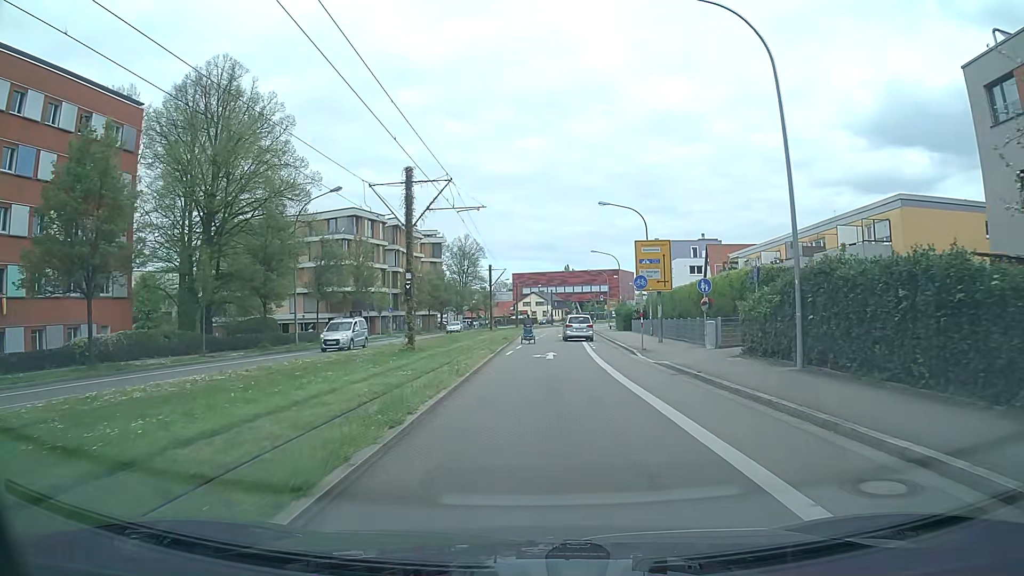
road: secondary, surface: asphalt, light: Day
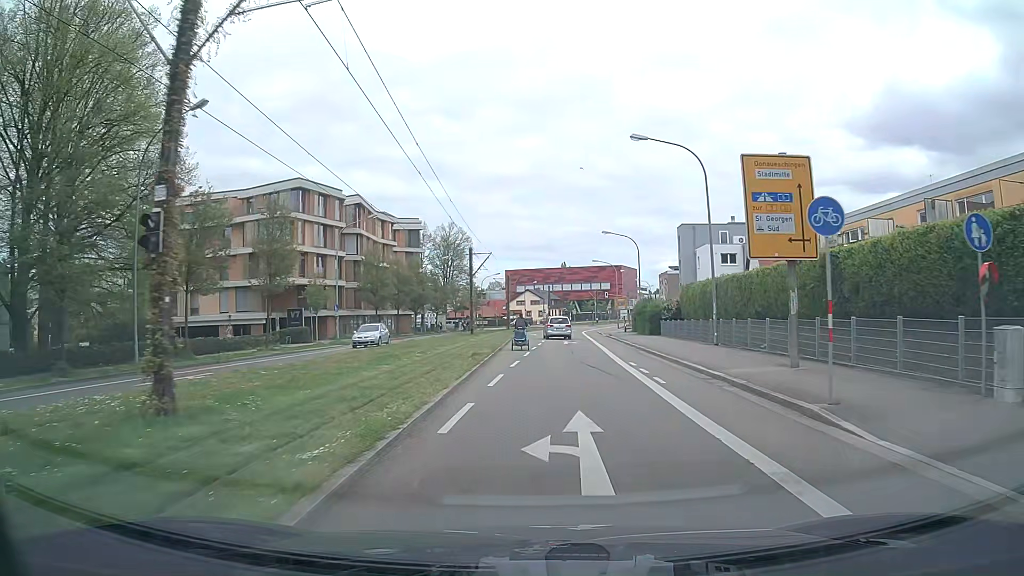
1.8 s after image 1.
(-0.1, +18.3) m; 0°
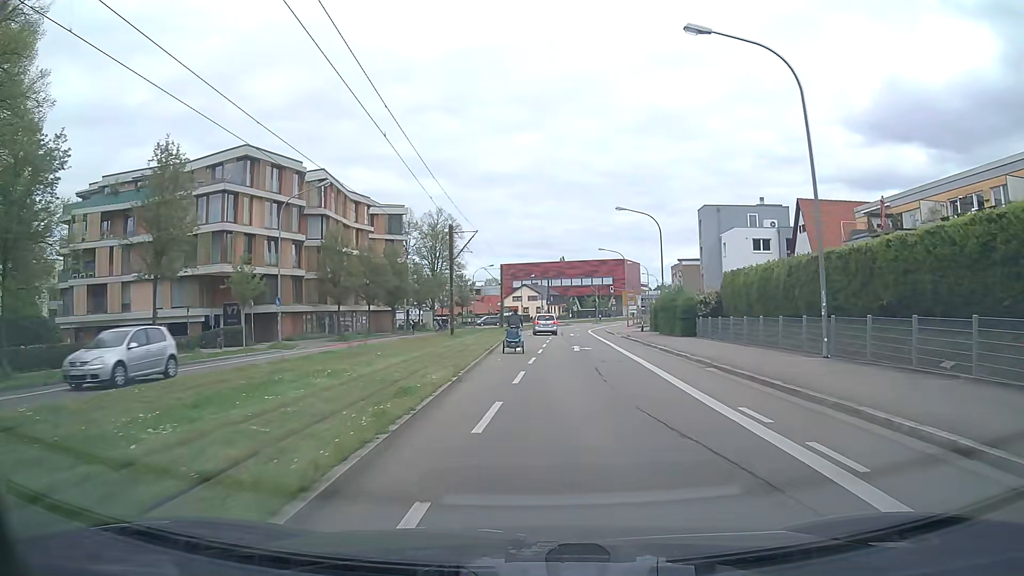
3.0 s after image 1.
(+0.1, +12.0) m; +1°
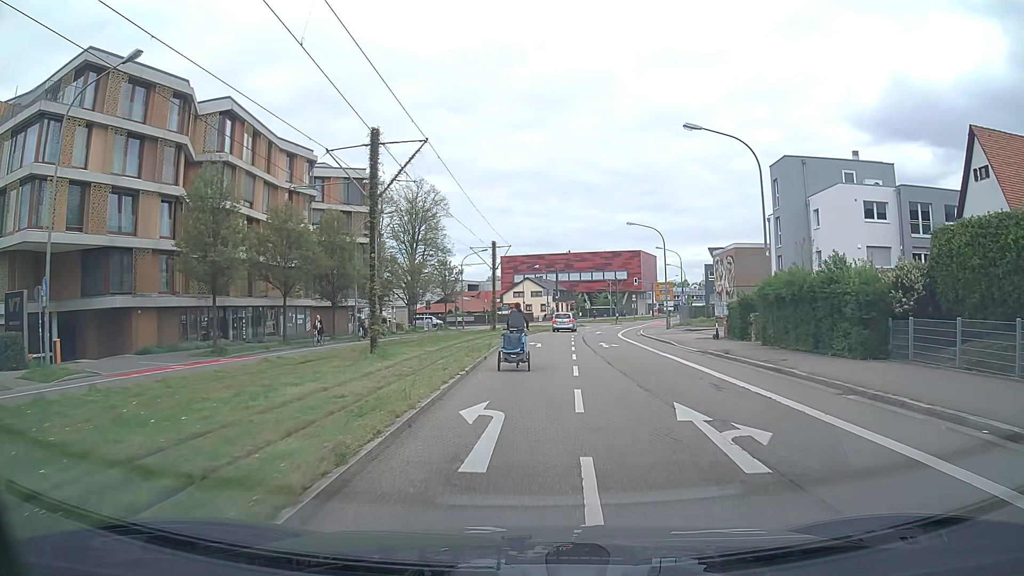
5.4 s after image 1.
(-0.1, +22.2) m; 0°
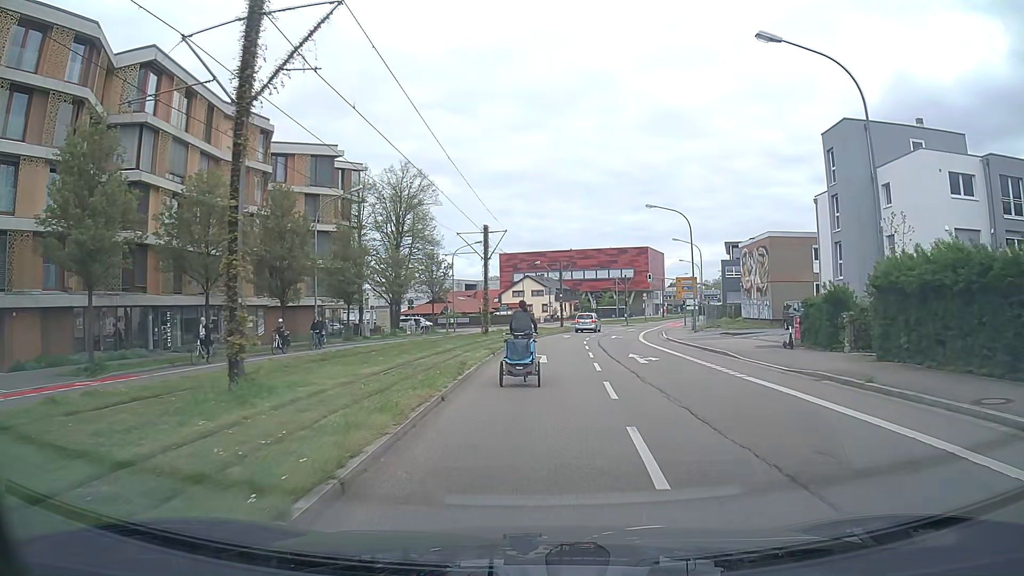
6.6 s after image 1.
(-0.1, +10.2) m; 0°
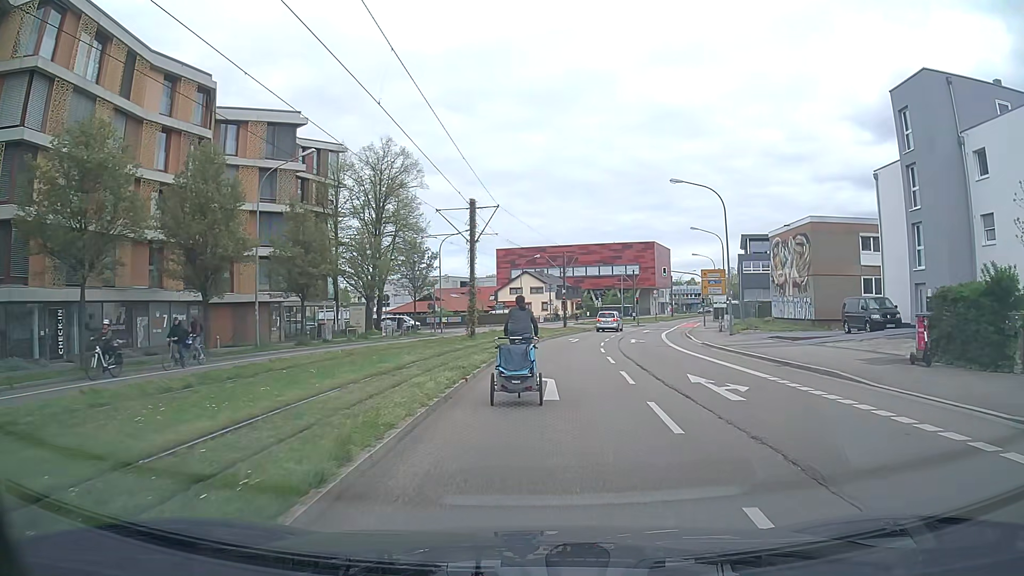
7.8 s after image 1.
(0.0, +9.4) m; 0°
